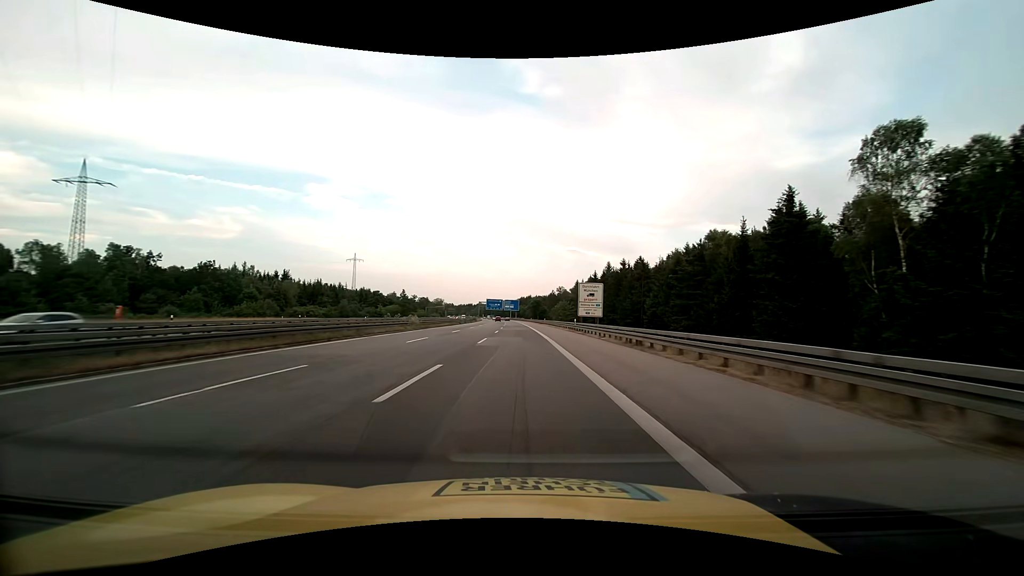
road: motorway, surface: asphalt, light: Day
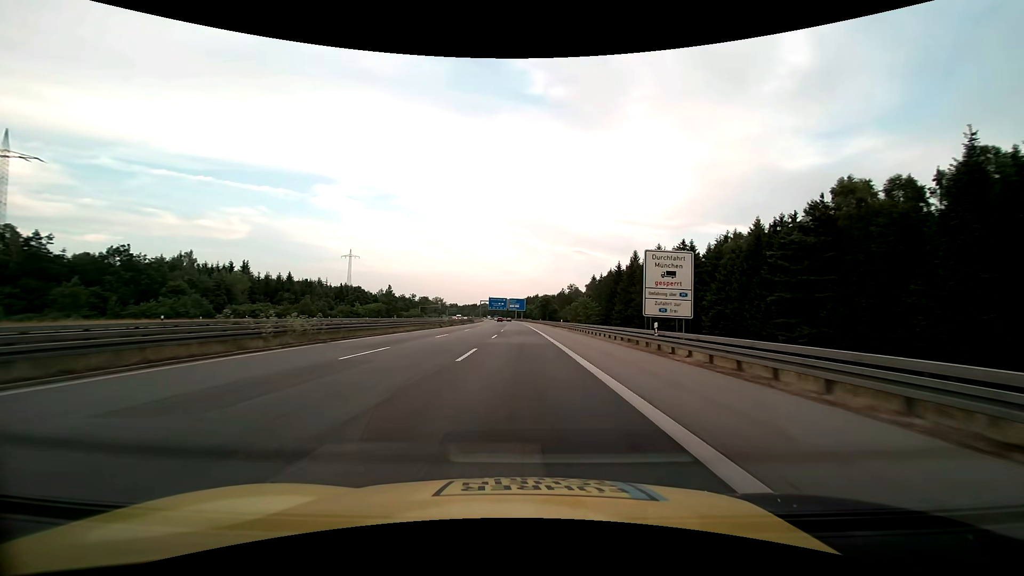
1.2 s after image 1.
(-0.2, +28.4) m; -1°
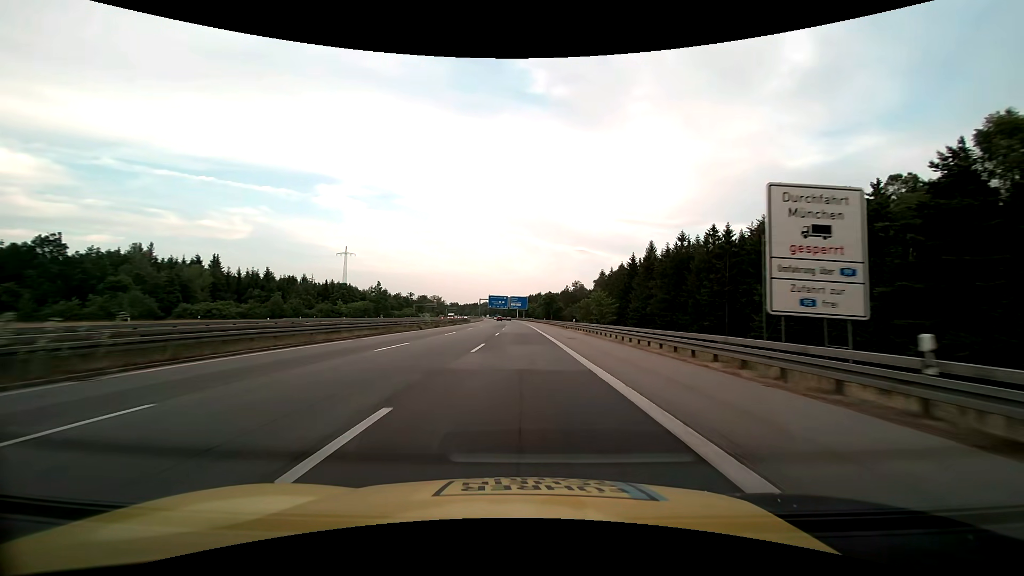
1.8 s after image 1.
(0.0, +14.2) m; 0°
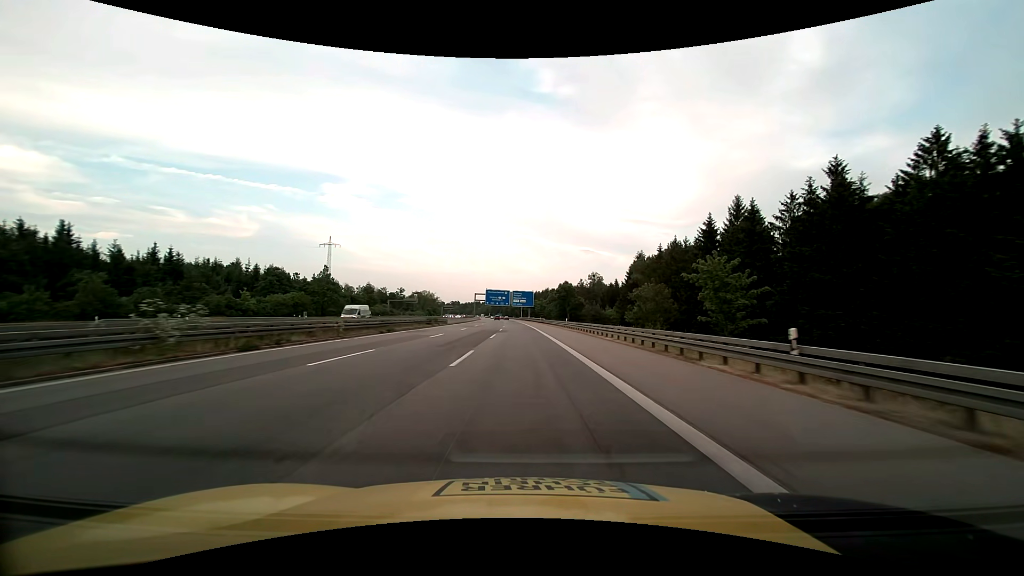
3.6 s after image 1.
(-0.2, +42.8) m; -1°
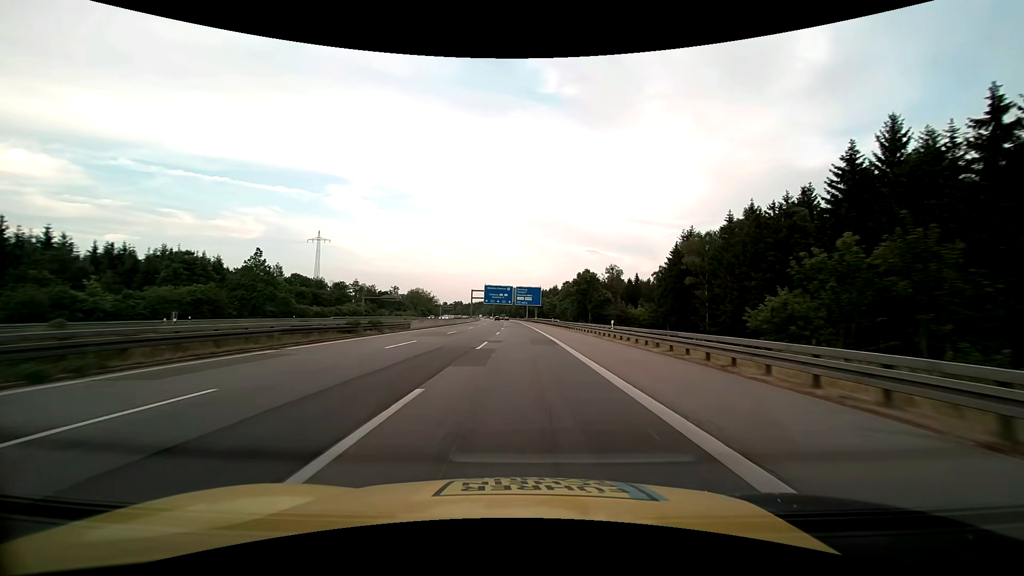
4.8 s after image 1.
(-0.1, +28.5) m; -1°
